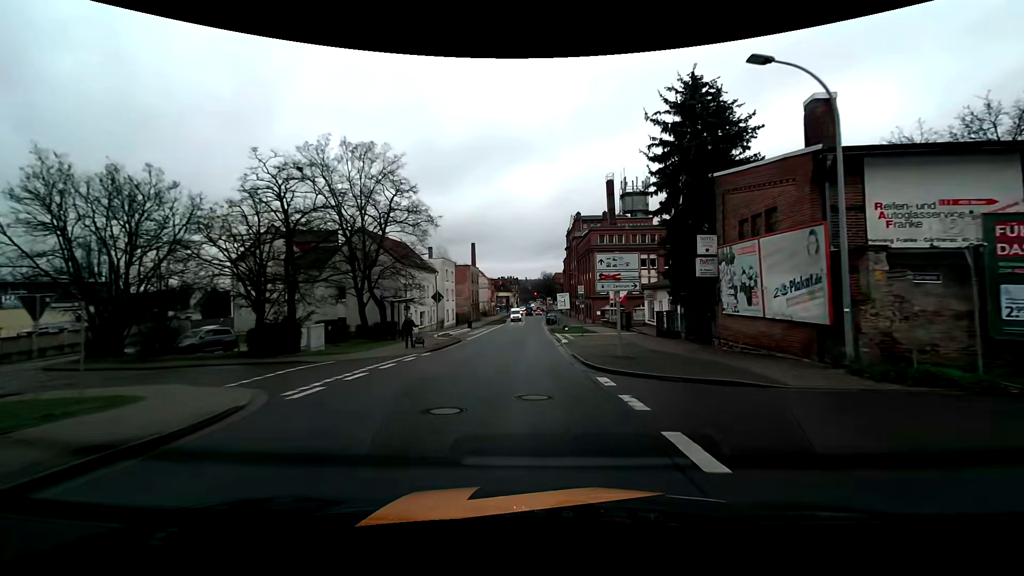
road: tertiary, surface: asphalt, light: Day
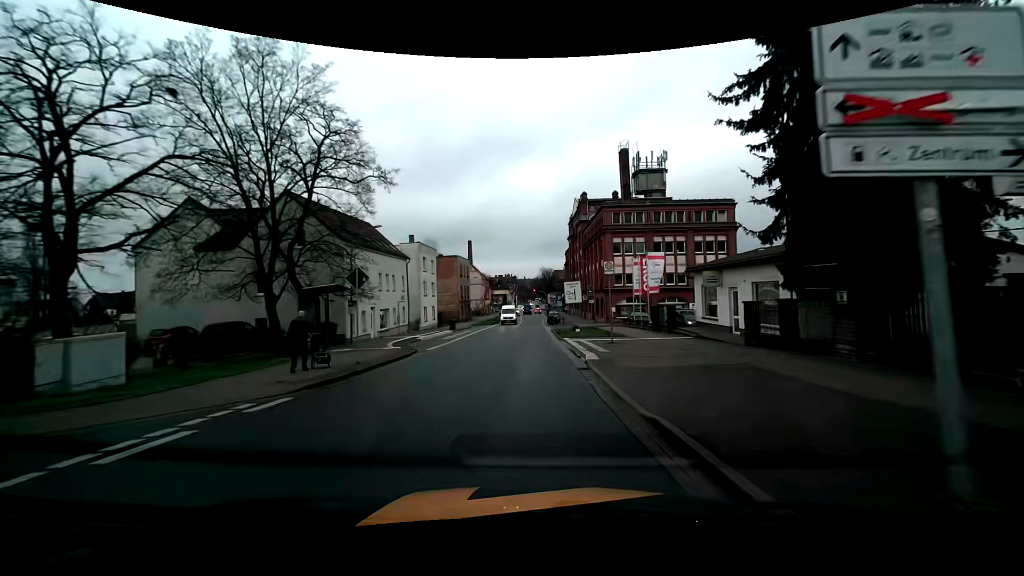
(+0.1, +13.7) m; +1°
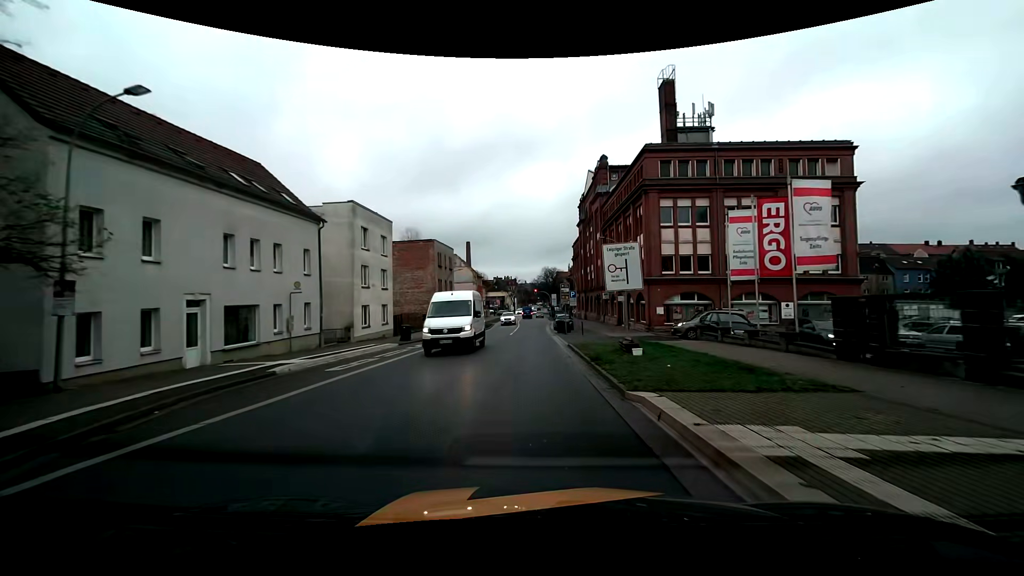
(-0.2, +20.3) m; -1°
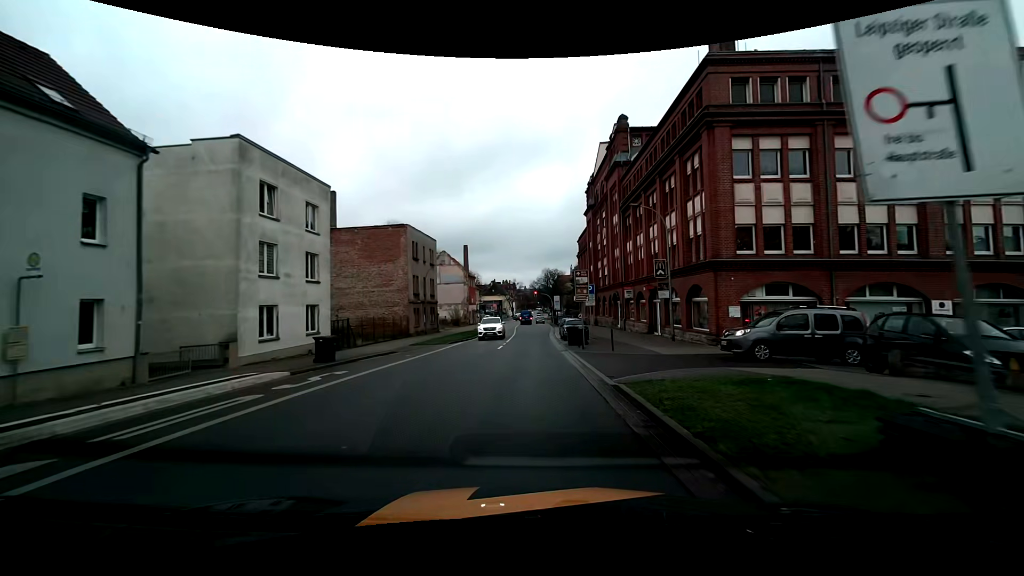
(+0.1, +13.1) m; 0°
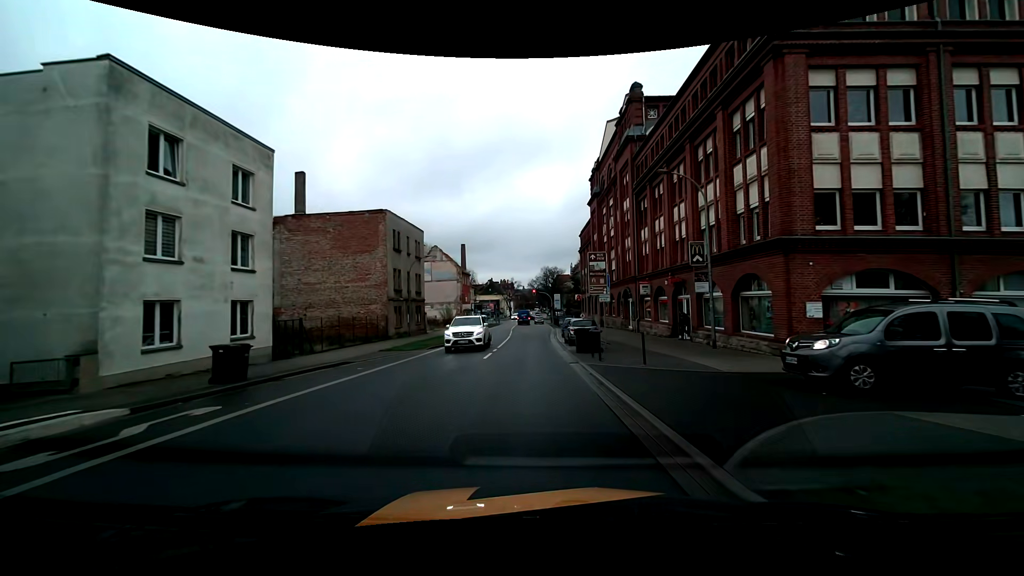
(0.0, +6.4) m; 0°
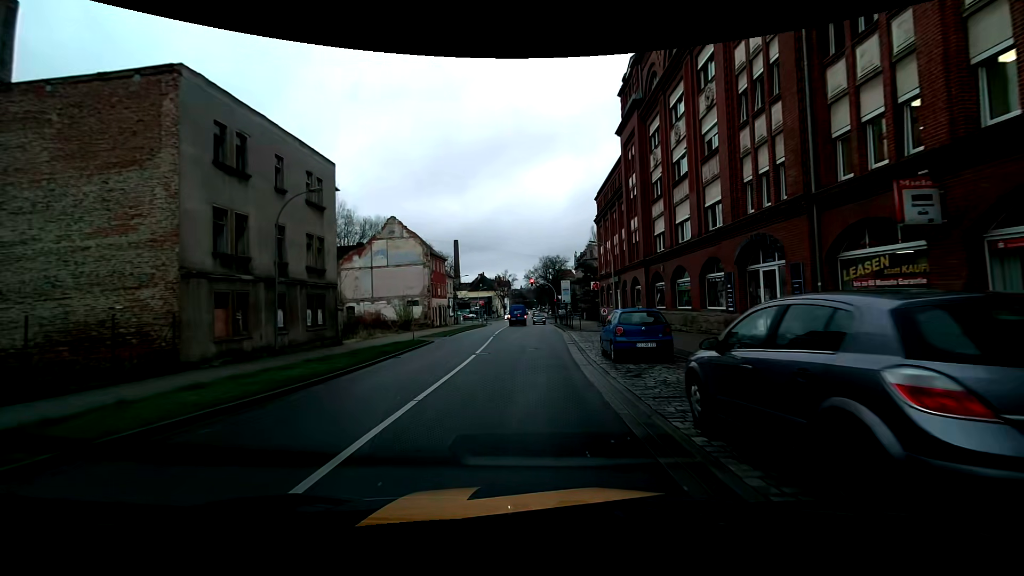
(0.0, +24.3) m; 0°
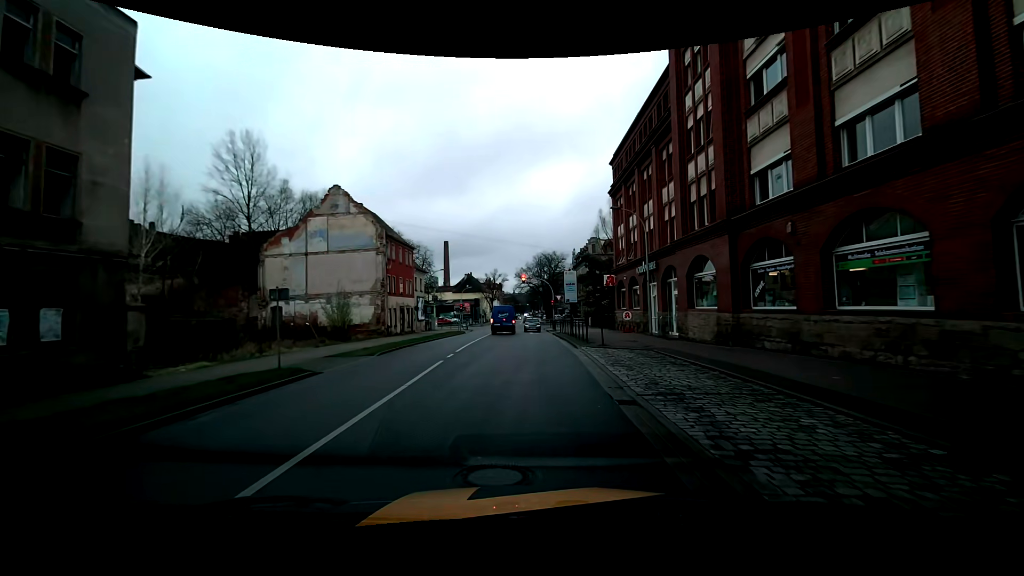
(+0.2, +15.4) m; 0°
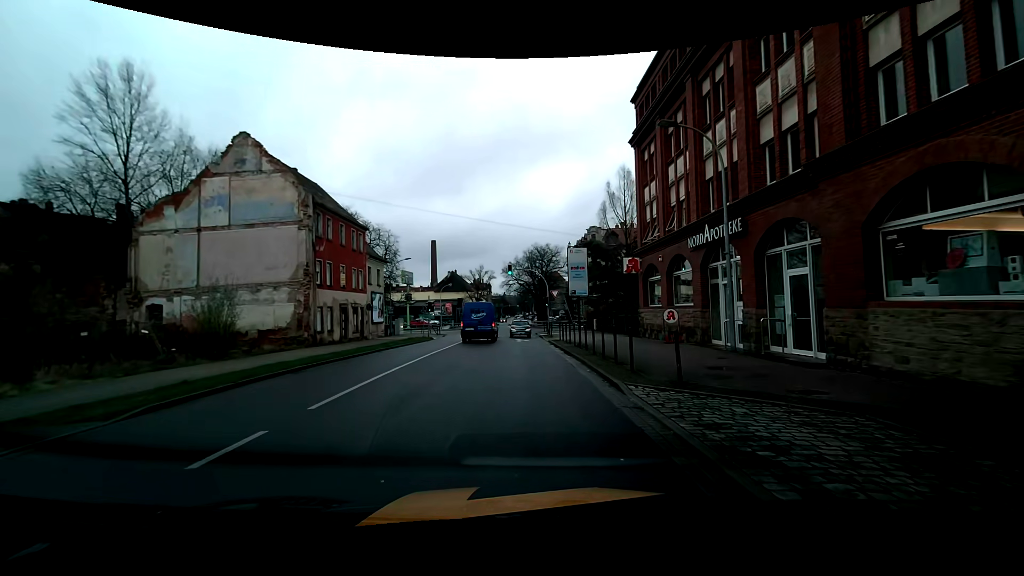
(+0.2, +12.8) m; +2°
(0, +10) (0, +20) (-1, +30) (-1, +40) (-1, +50) (-1, +60) (-2, +70) (-2, +80) (-3, +90) (-3, +100) m
